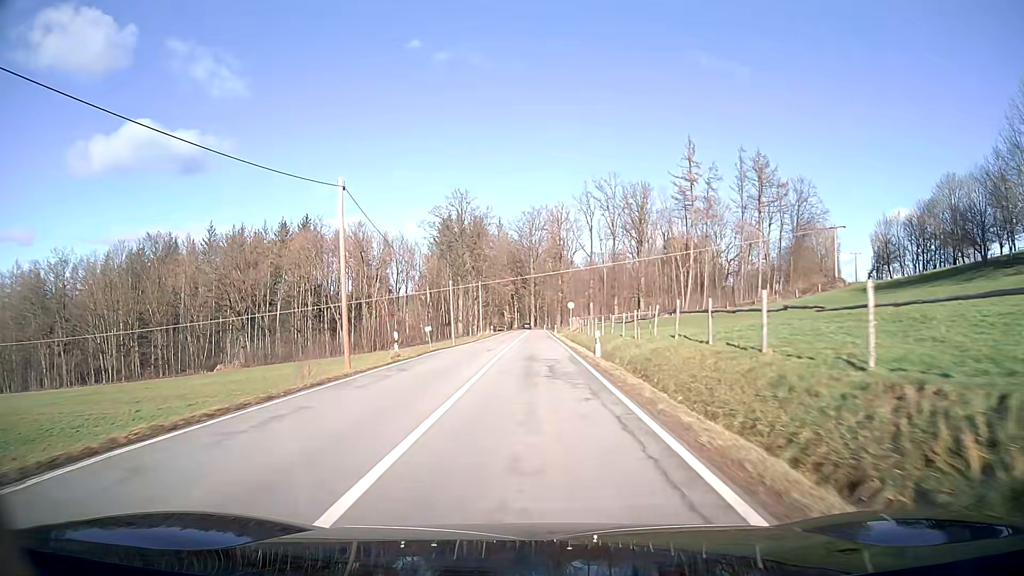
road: secondary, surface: asphalt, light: Day
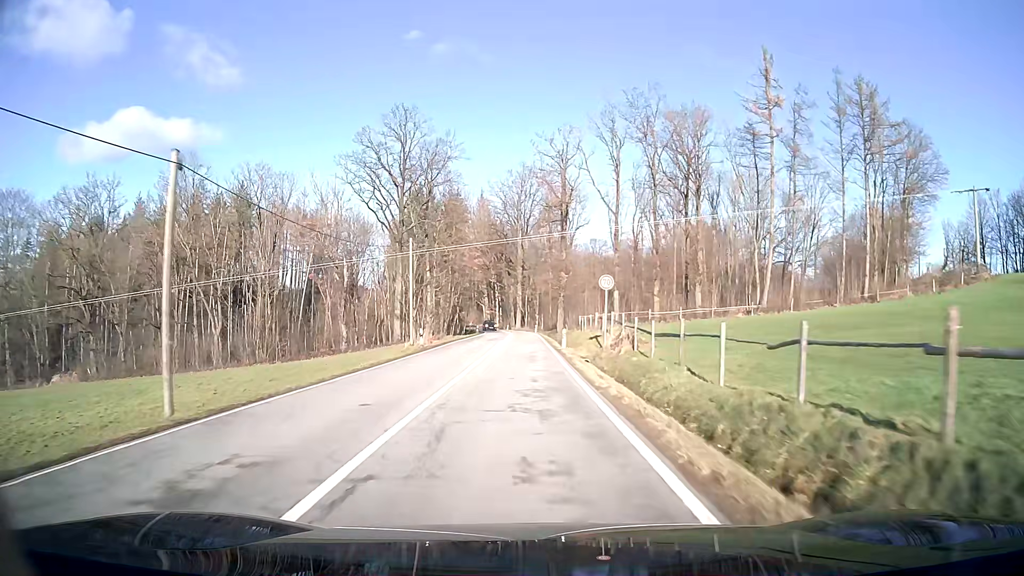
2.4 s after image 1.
(+0.3, +40.8) m; +1°
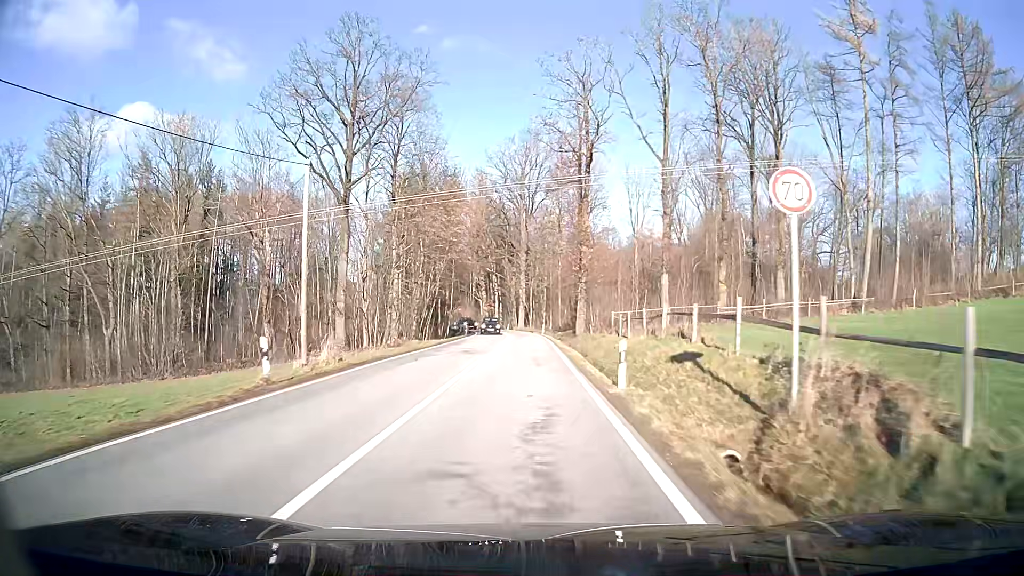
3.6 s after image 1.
(0.0, +20.2) m; 0°
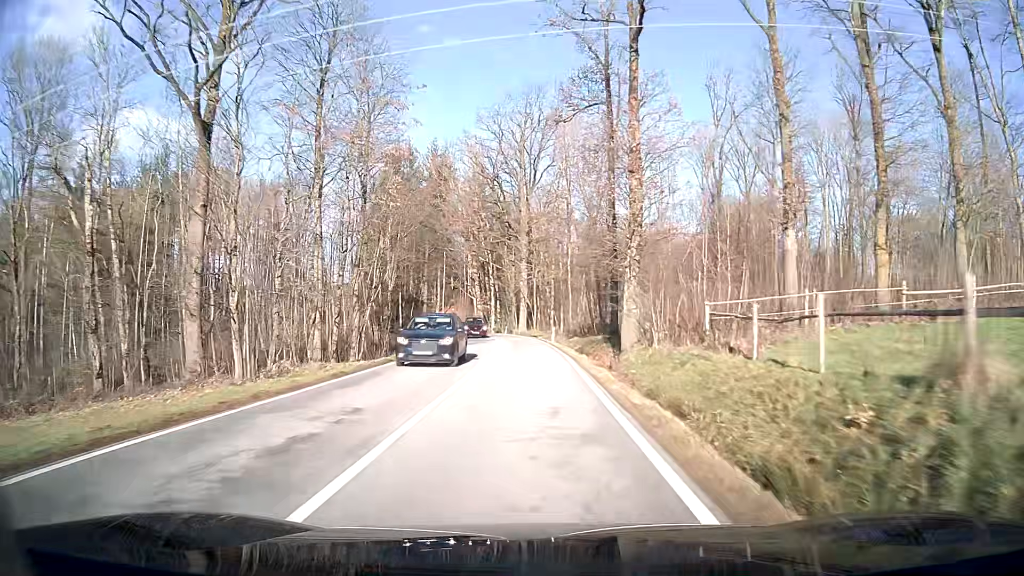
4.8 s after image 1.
(-0.1, +19.7) m; 0°
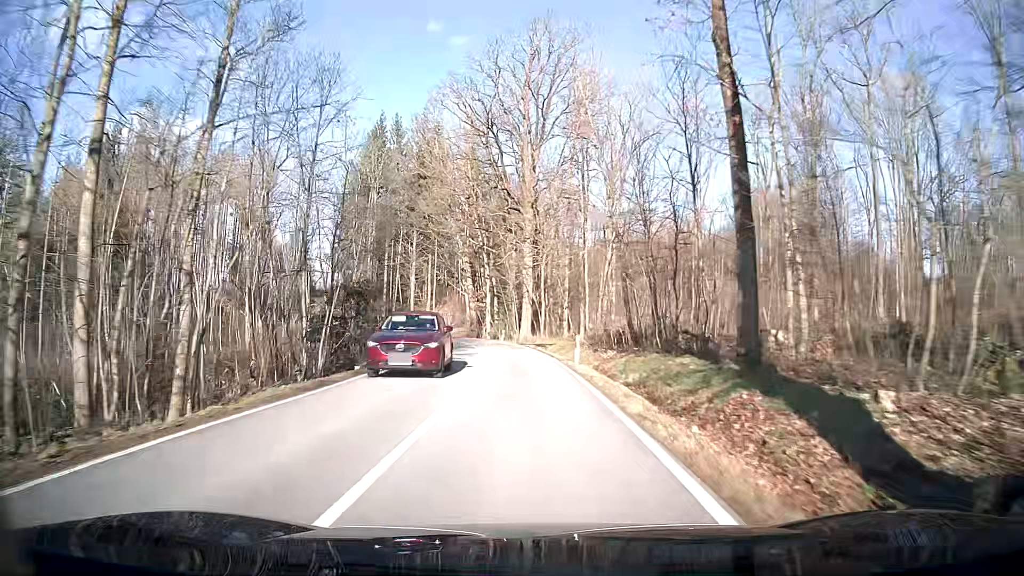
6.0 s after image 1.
(-0.1, +18.9) m; -1°
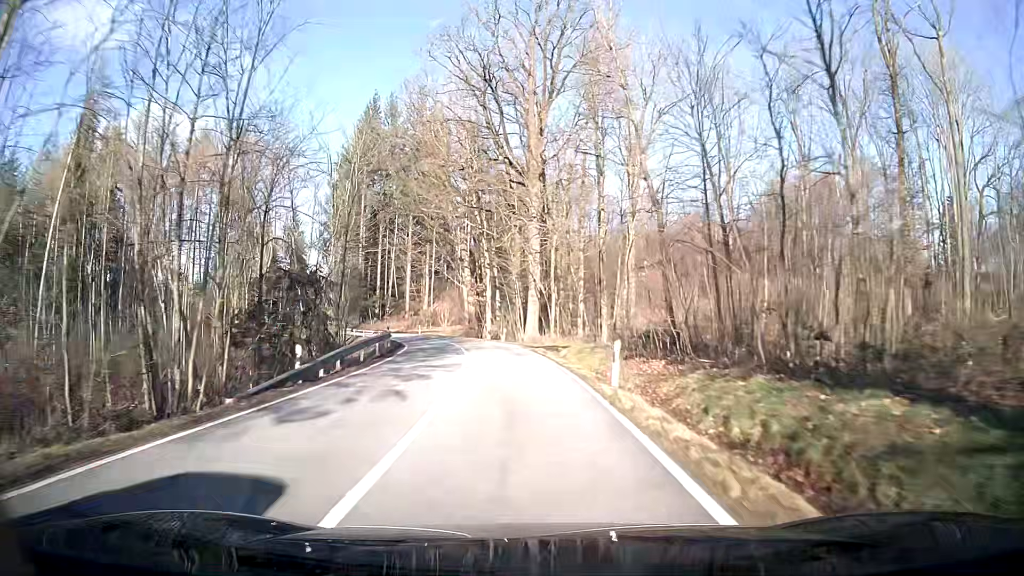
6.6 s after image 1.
(-0.1, +9.4) m; -1°
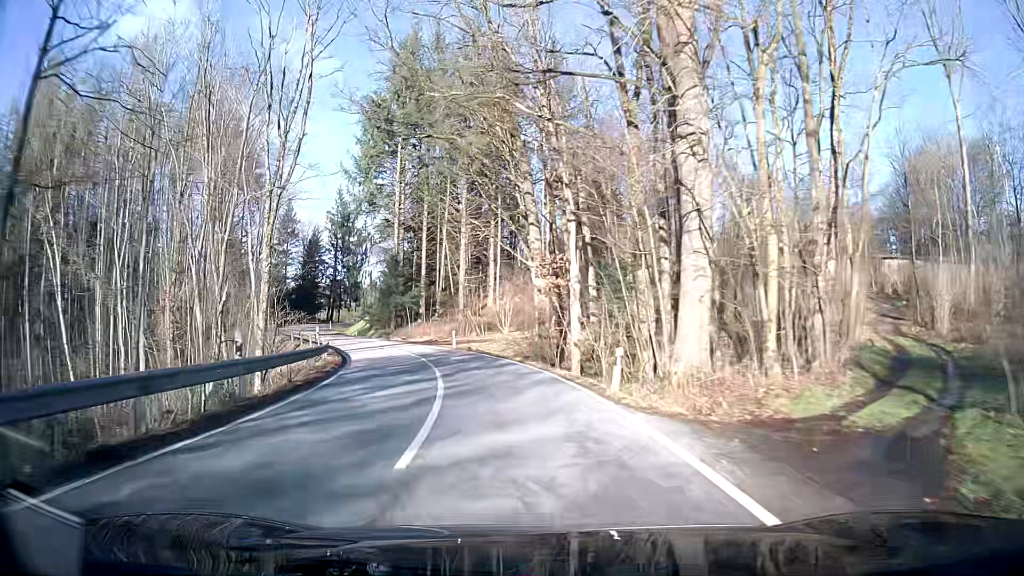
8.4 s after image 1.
(-1.7, +28.2) m; -8°
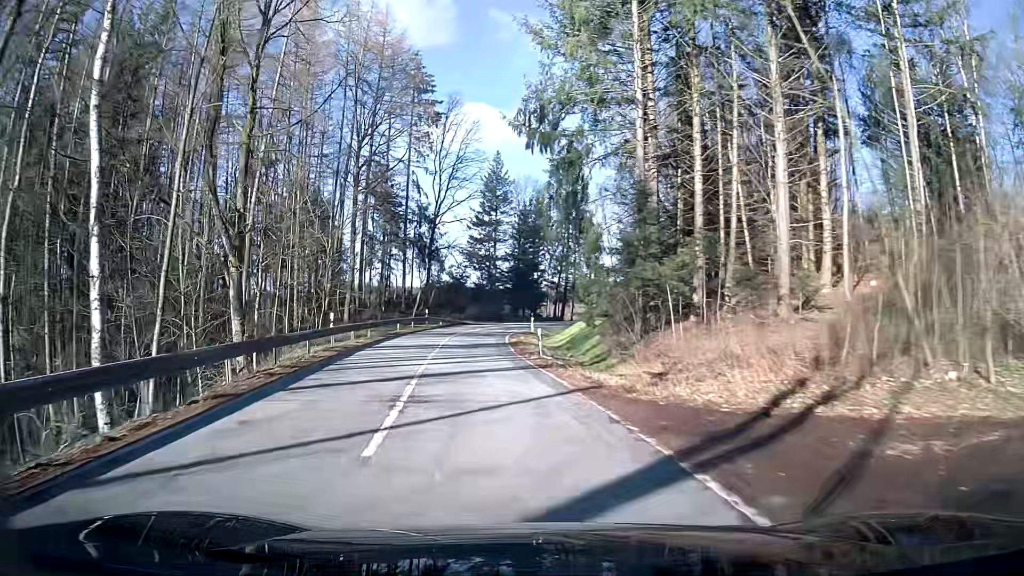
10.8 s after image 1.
(-6.8, +36.1) m; -23°
